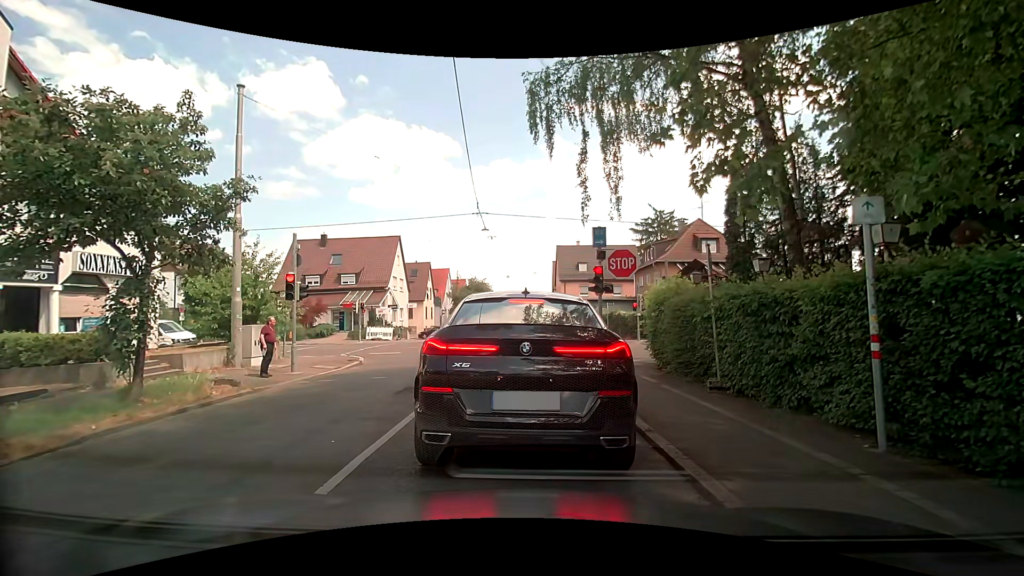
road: tertiary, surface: asphalt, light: Day
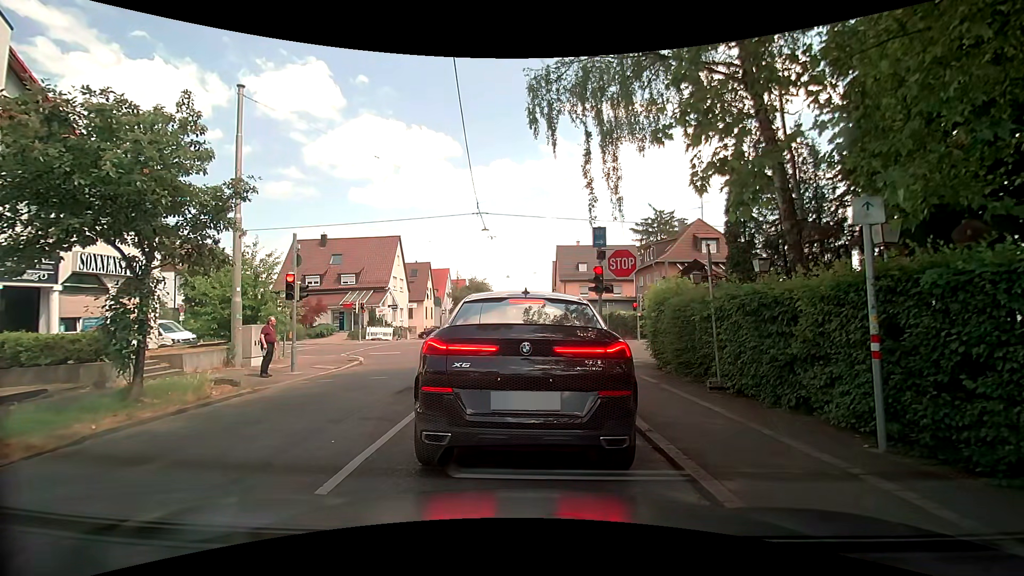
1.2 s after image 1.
(0.0, 0.0) m; 0°
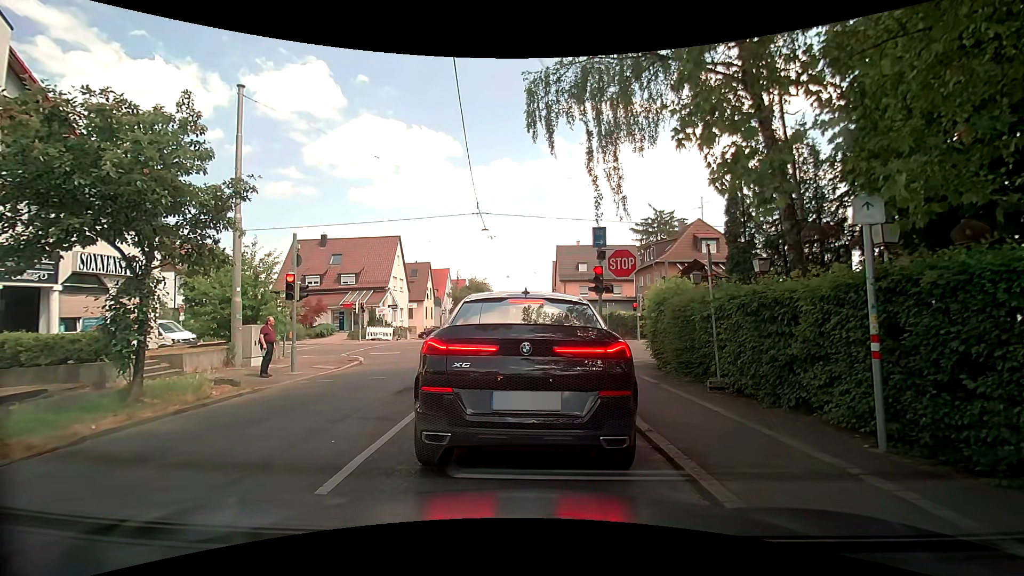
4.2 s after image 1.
(0.0, 0.0) m; 0°
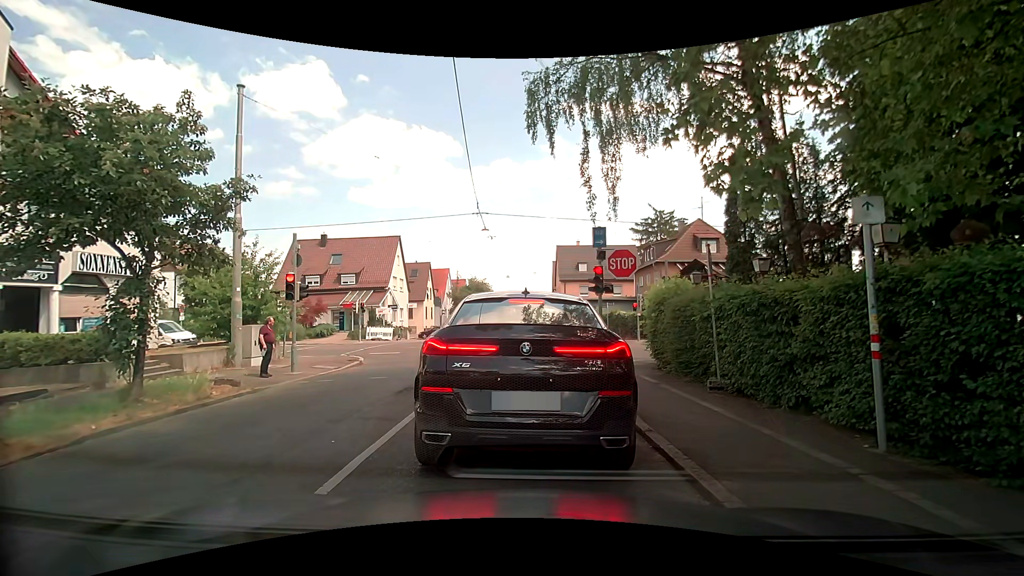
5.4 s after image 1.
(0.0, 0.0) m; 0°
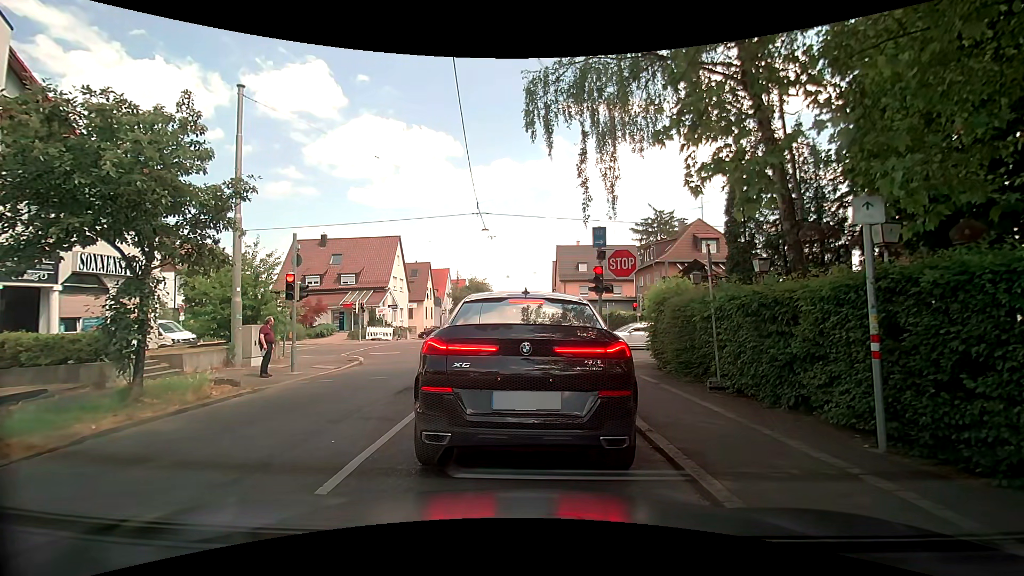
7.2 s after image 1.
(0.0, 0.0) m; 0°
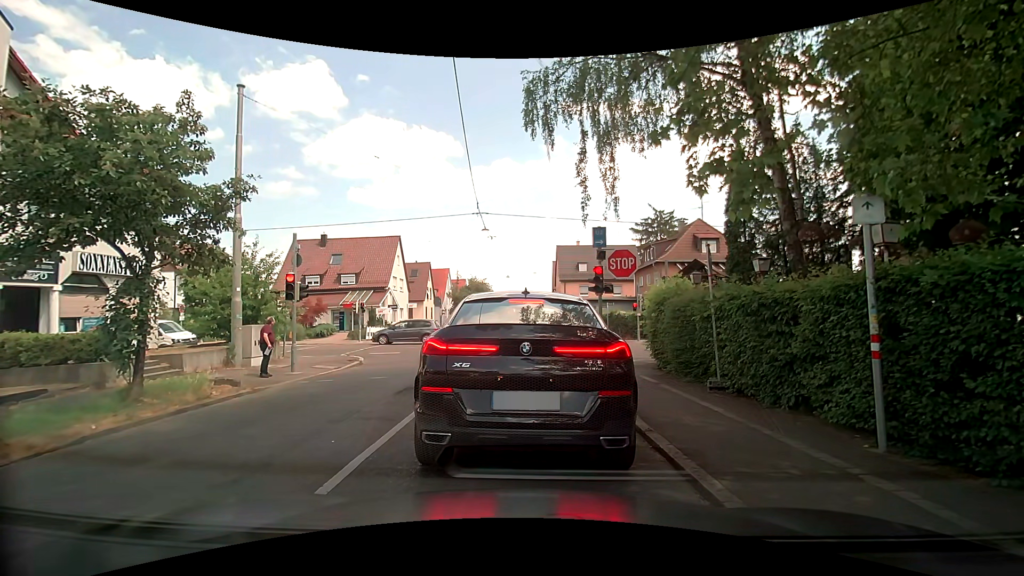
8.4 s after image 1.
(0.0, 0.0) m; 0°
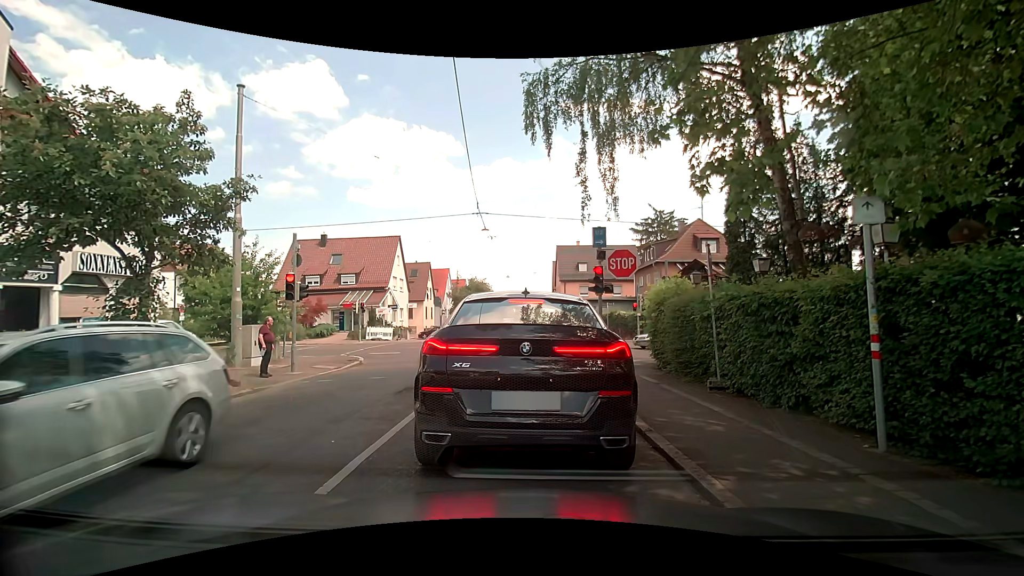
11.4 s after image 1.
(0.0, 0.0) m; 0°
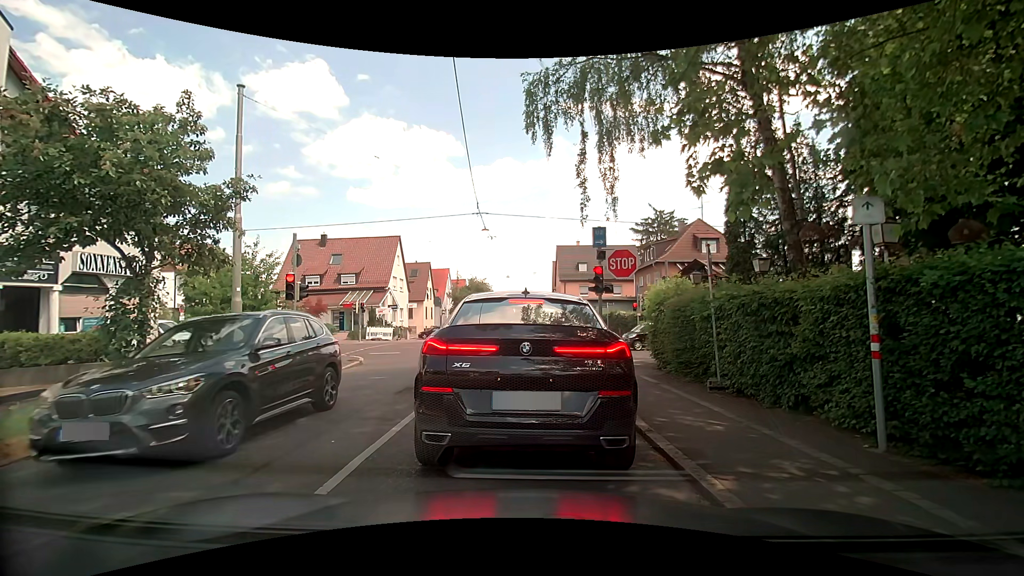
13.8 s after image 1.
(0.0, 0.0) m; 0°
